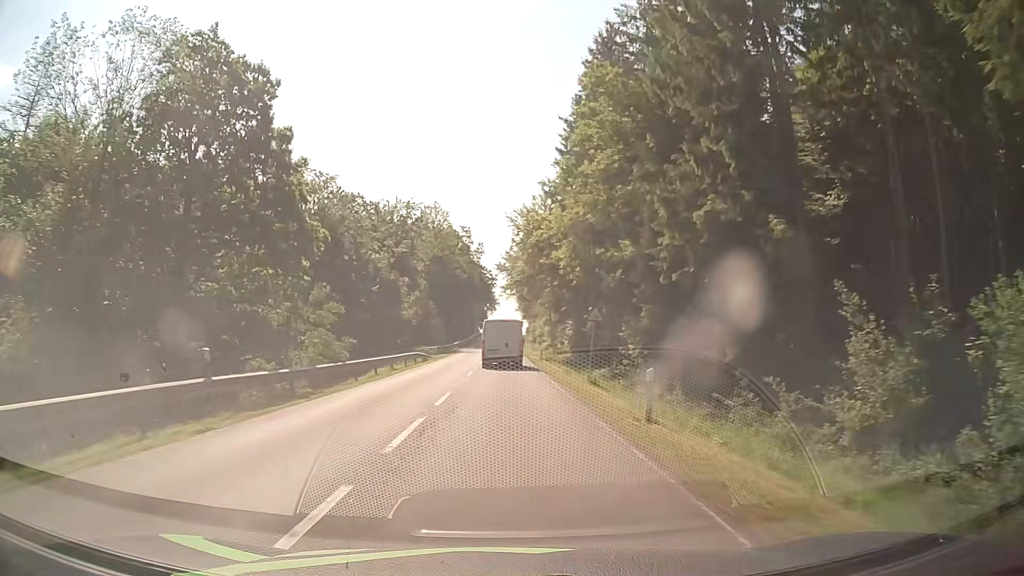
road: secondary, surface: asphalt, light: Day
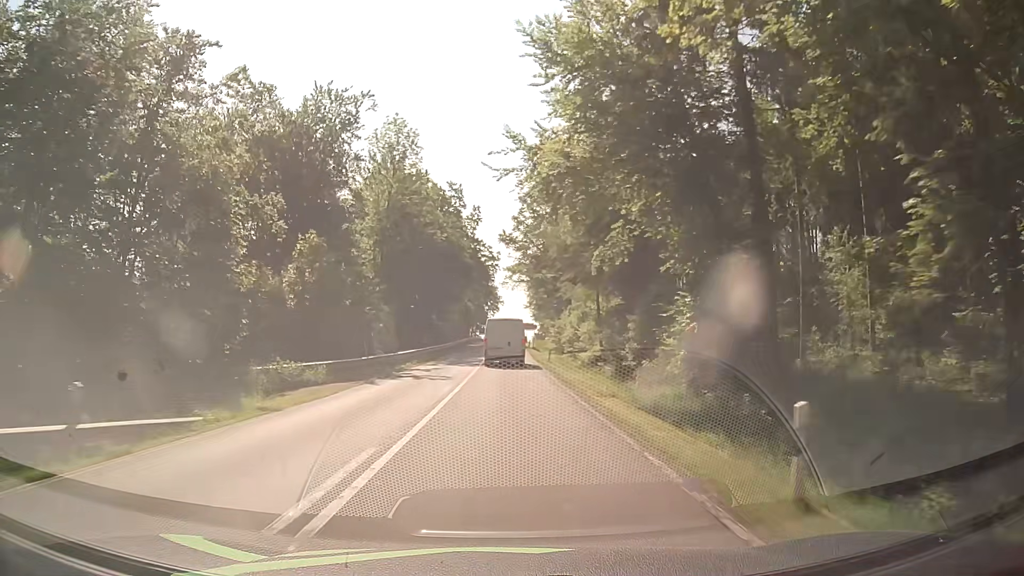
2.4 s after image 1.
(-0.2, +41.1) m; -1°
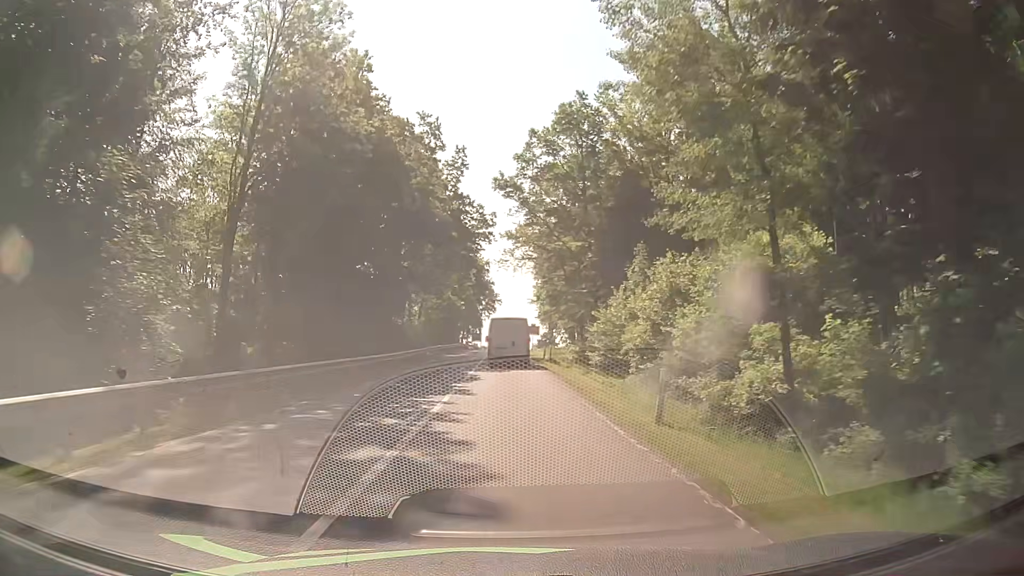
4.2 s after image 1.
(+0.1, +30.8) m; 0°
(0, +10) (0, +20) (0, +30) (0, +40) (0, +50) (0, +60) (0, +70) (0, +80) (0, +90) (0, +100) m
